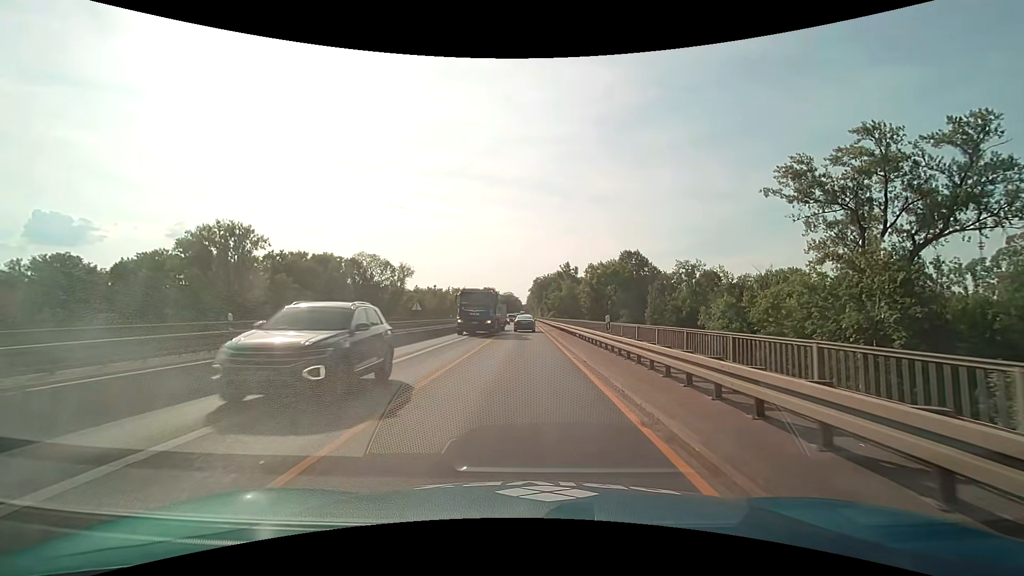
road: trunk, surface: asphalt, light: Day
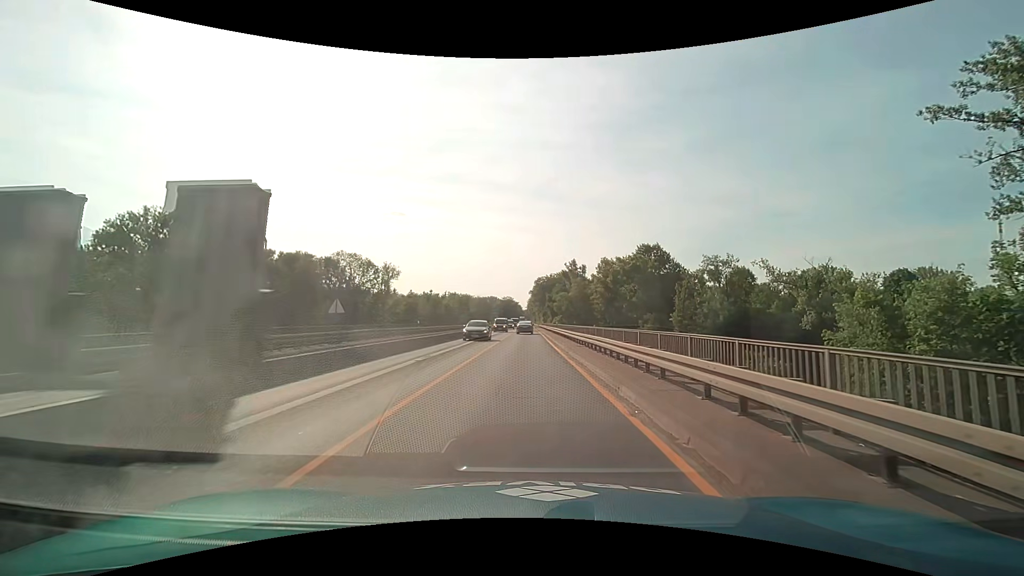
(0.0, +19.5) m; 0°
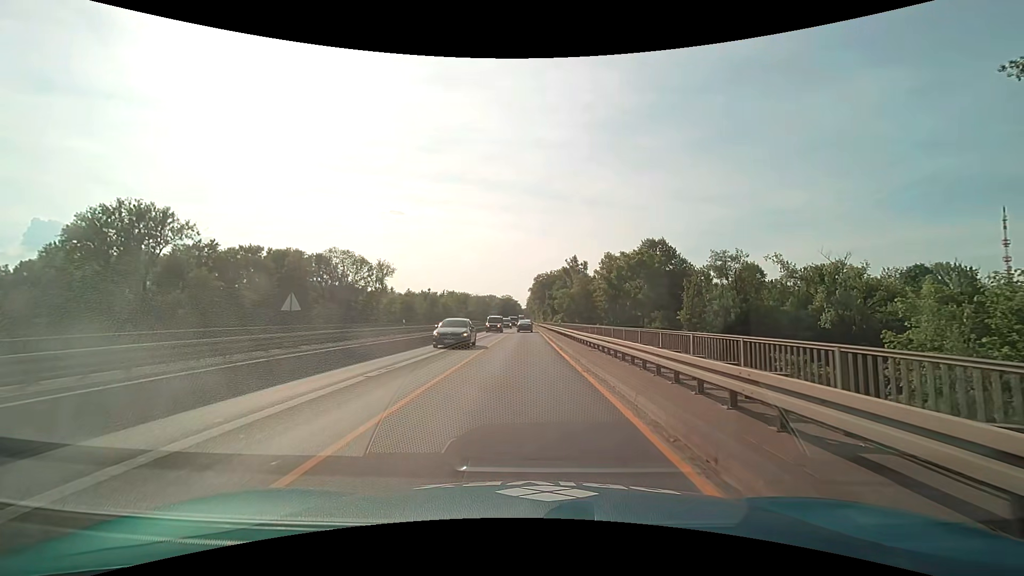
(0.0, +5.1) m; 0°
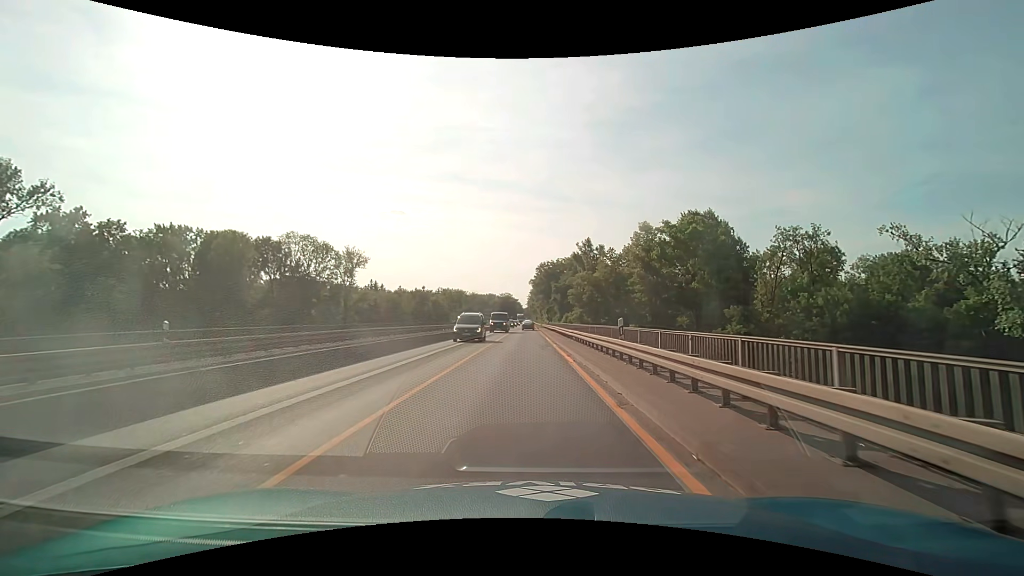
(0.0, +26.7) m; 0°
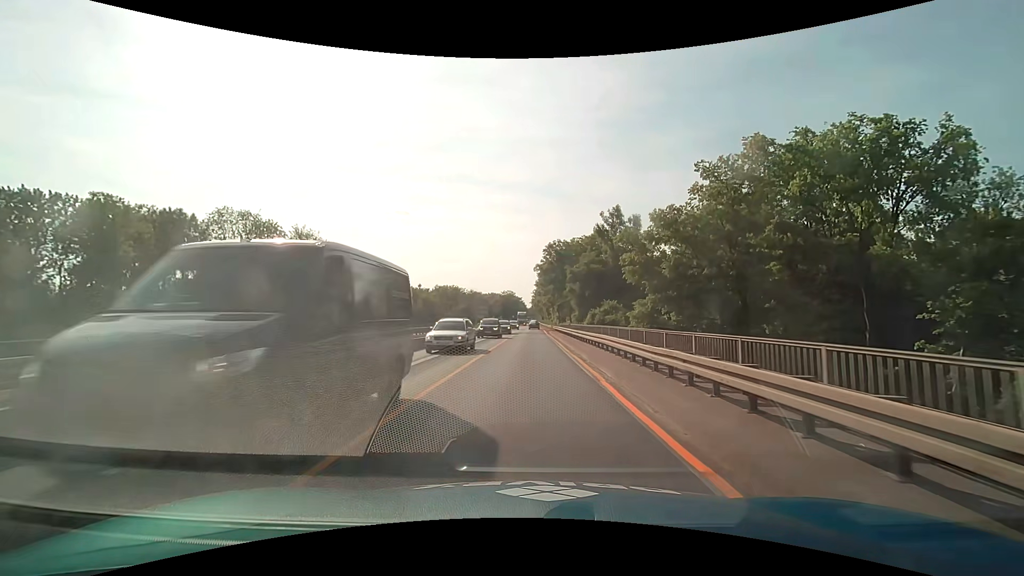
(0.0, +28.5) m; -1°
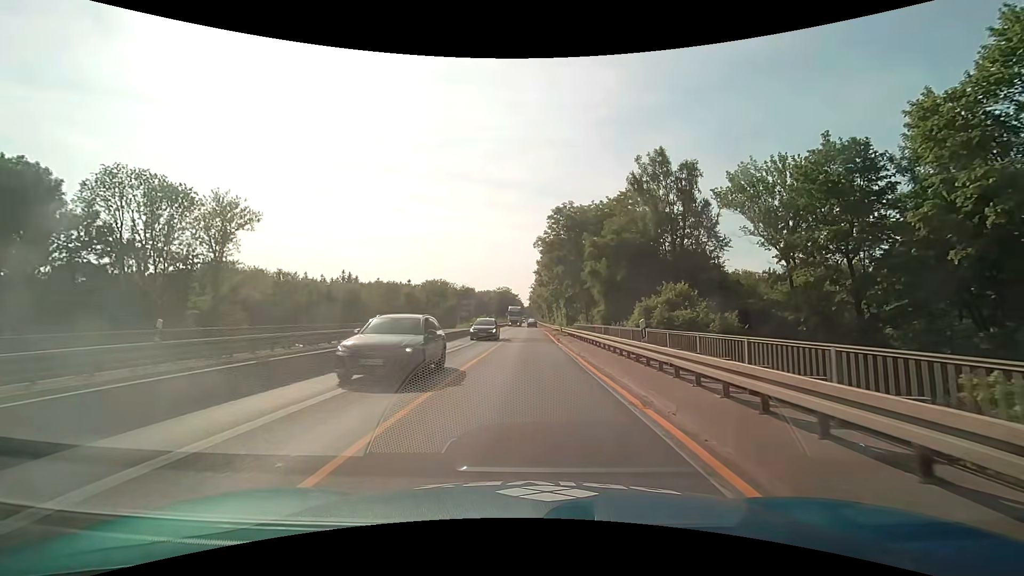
(+0.2, +24.2) m; +1°
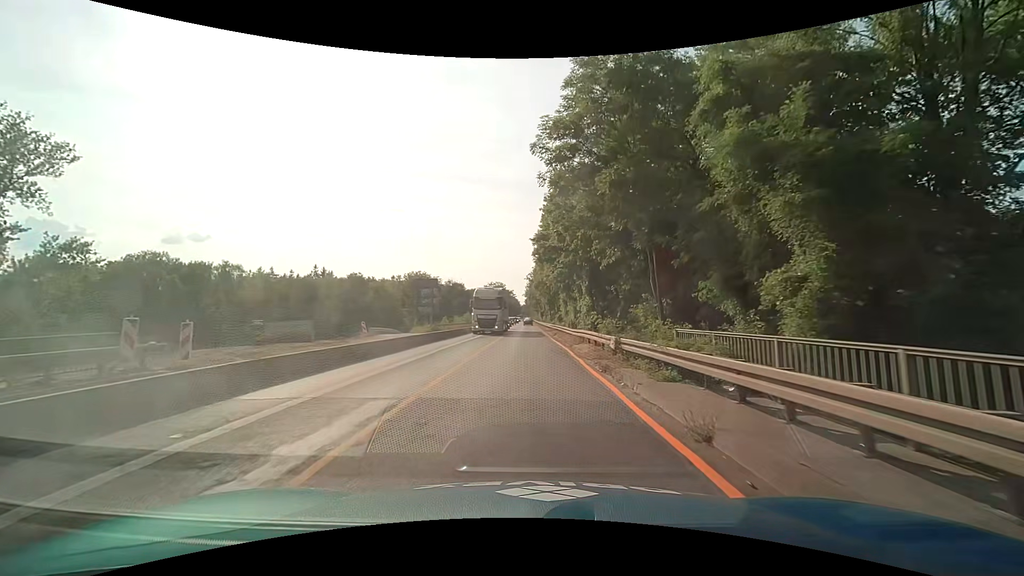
(+0.1, +30.3) m; 0°
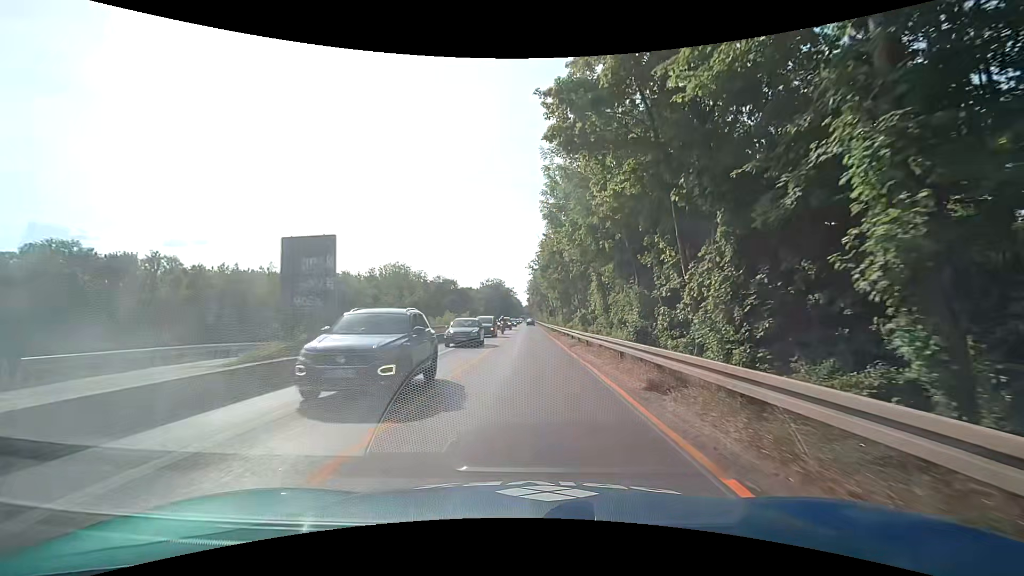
(-0.1, +30.3) m; 0°
(0, +10) (0, +20) (0, +30) (0, +40) (0, +50) (0, +60) (0, +70) (0, +80) (0, +90) (0, +100) m
